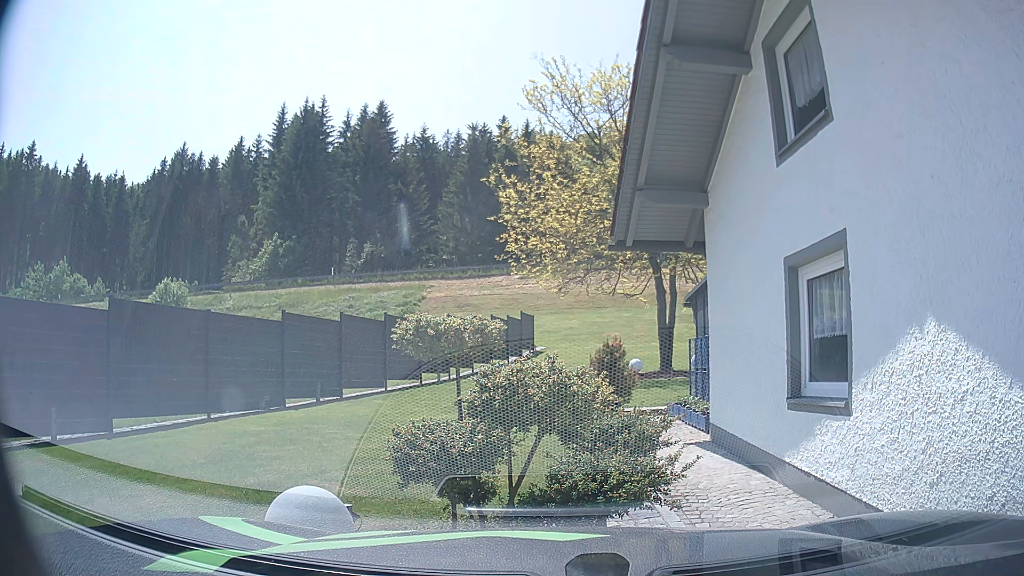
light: Day
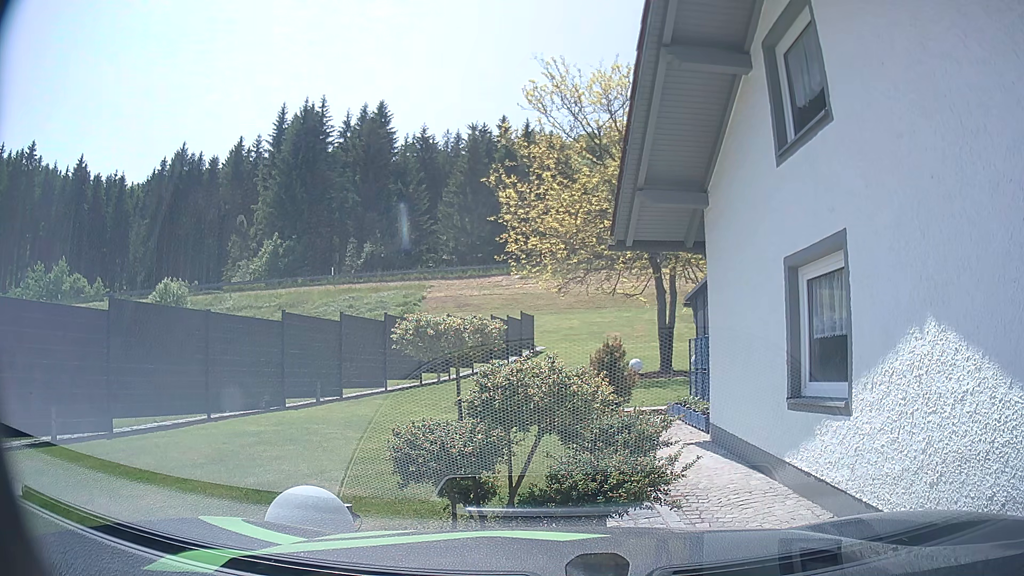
(0.0, 0.0) m; 0°
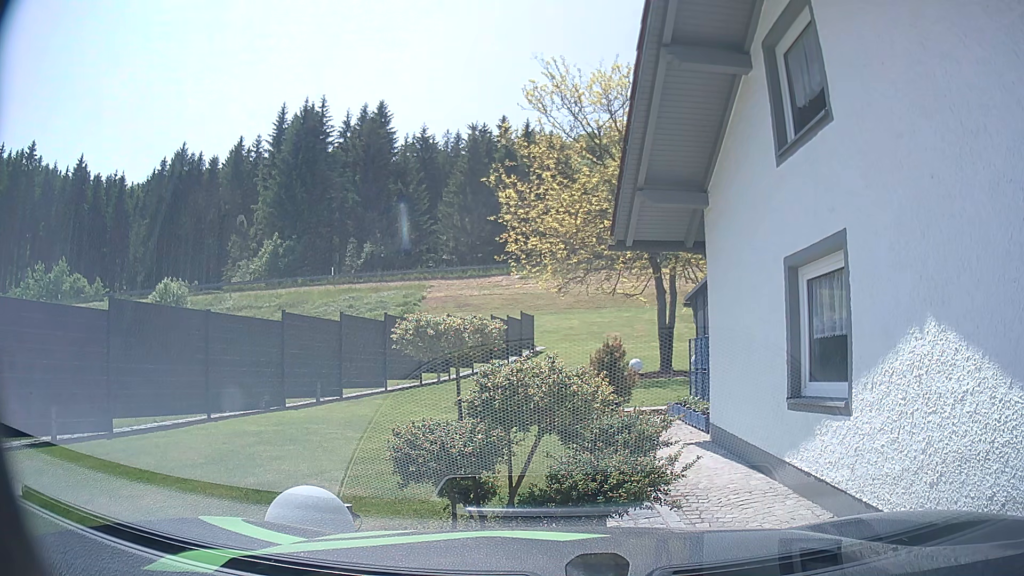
(0.0, 0.0) m; 0°
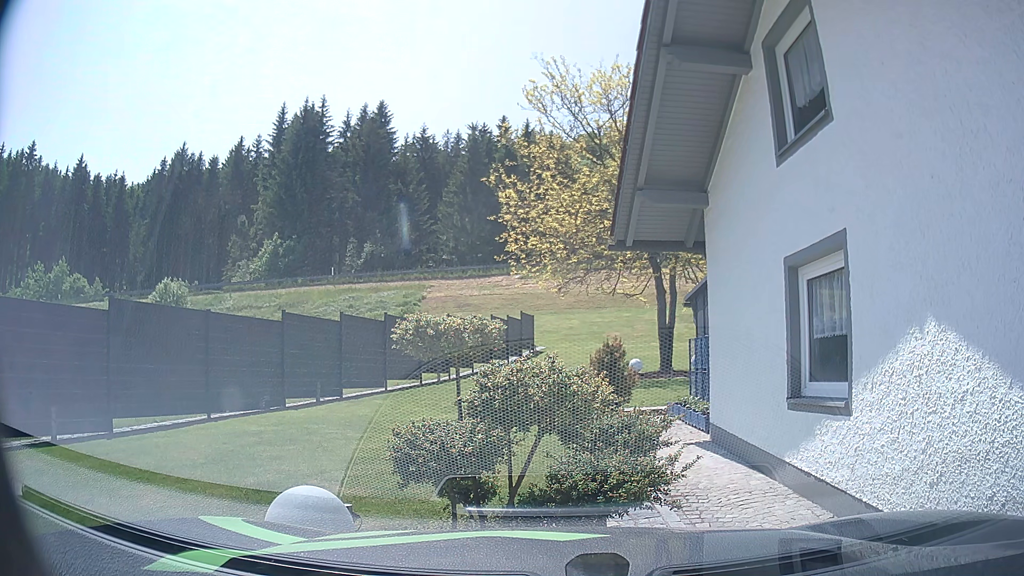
(0.0, 0.0) m; 0°
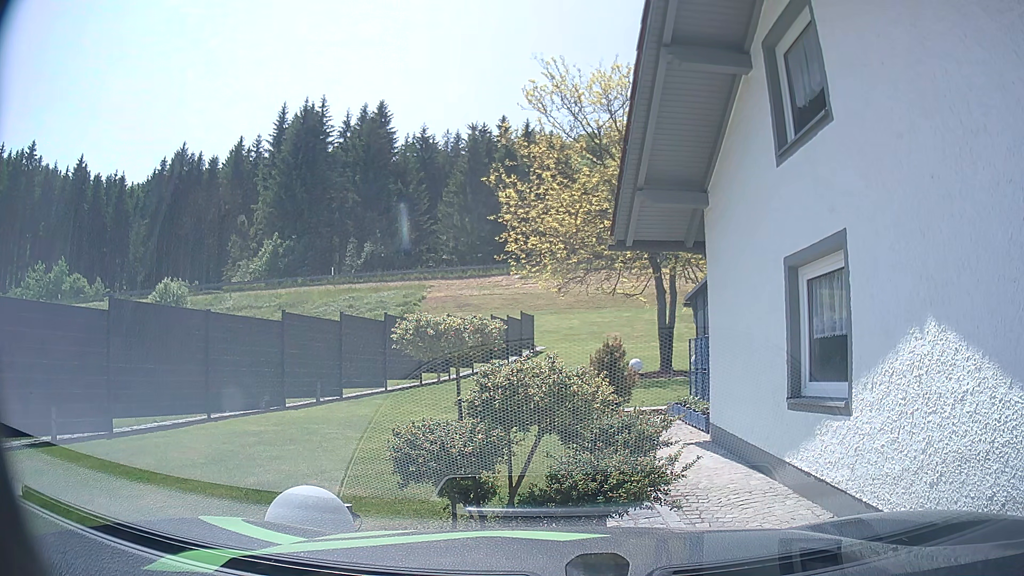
(0.0, 0.0) m; 0°
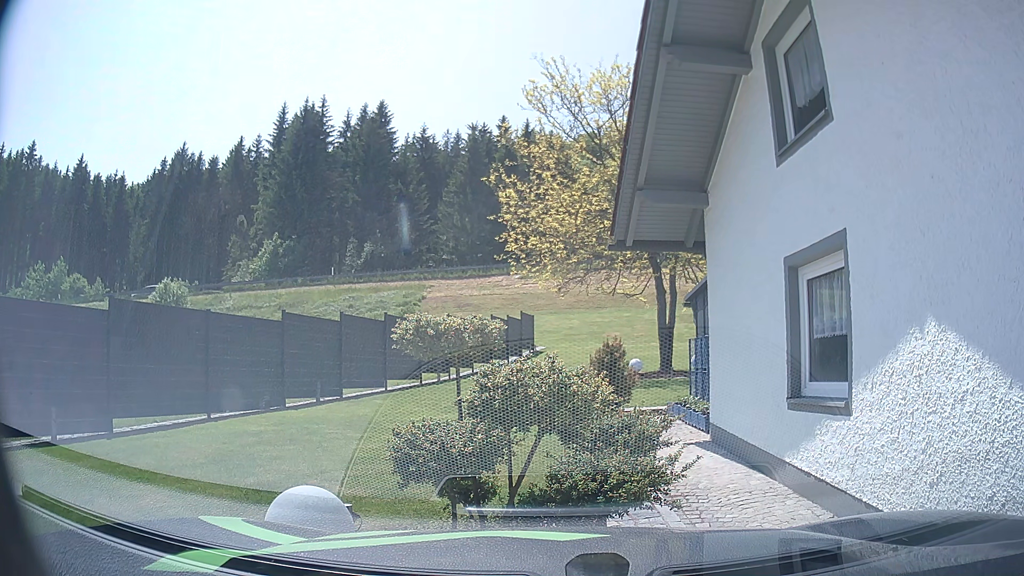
(0.0, 0.0) m; 0°
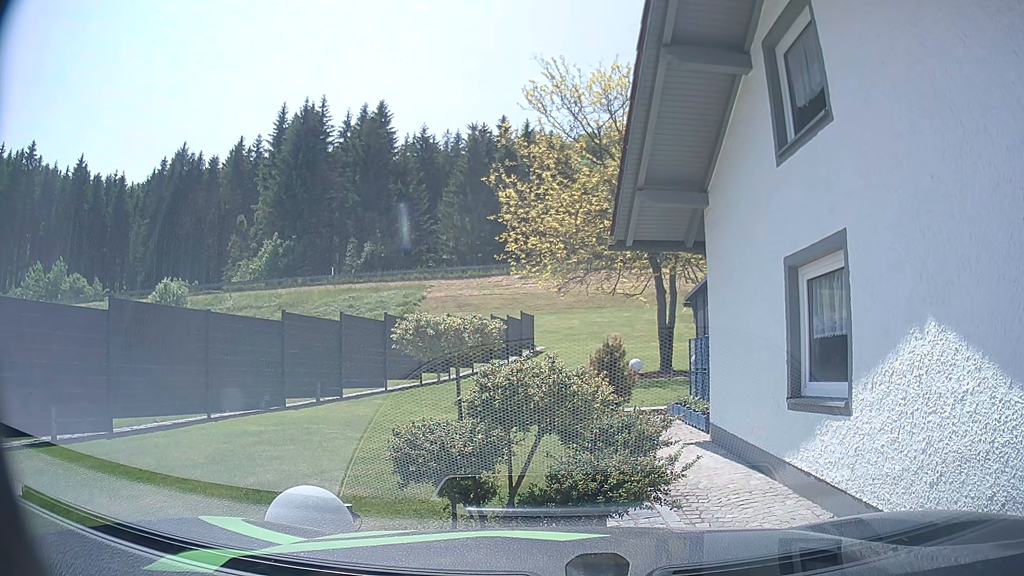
(0.0, 0.0) m; 0°
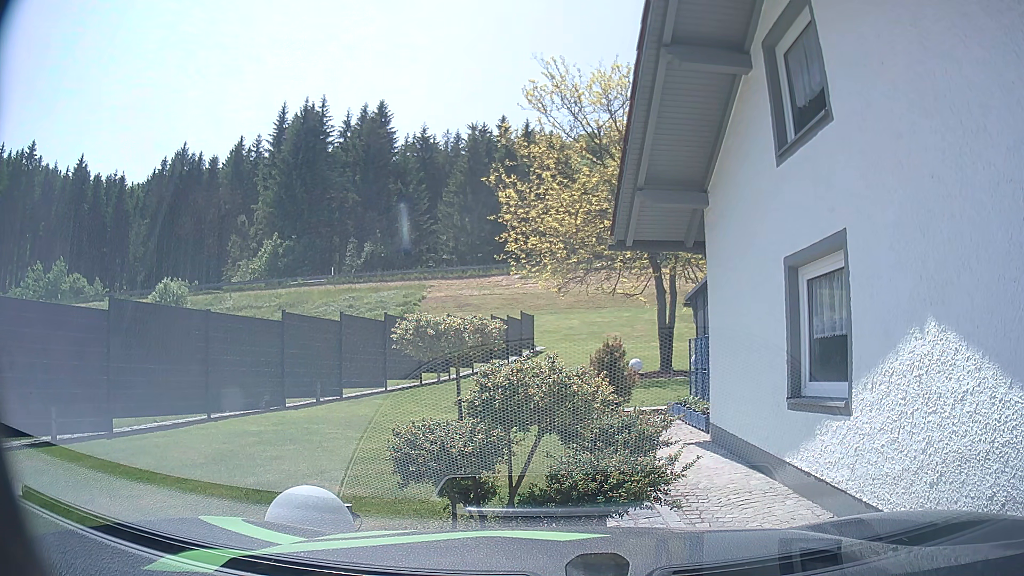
(0.0, 0.0) m; 0°
